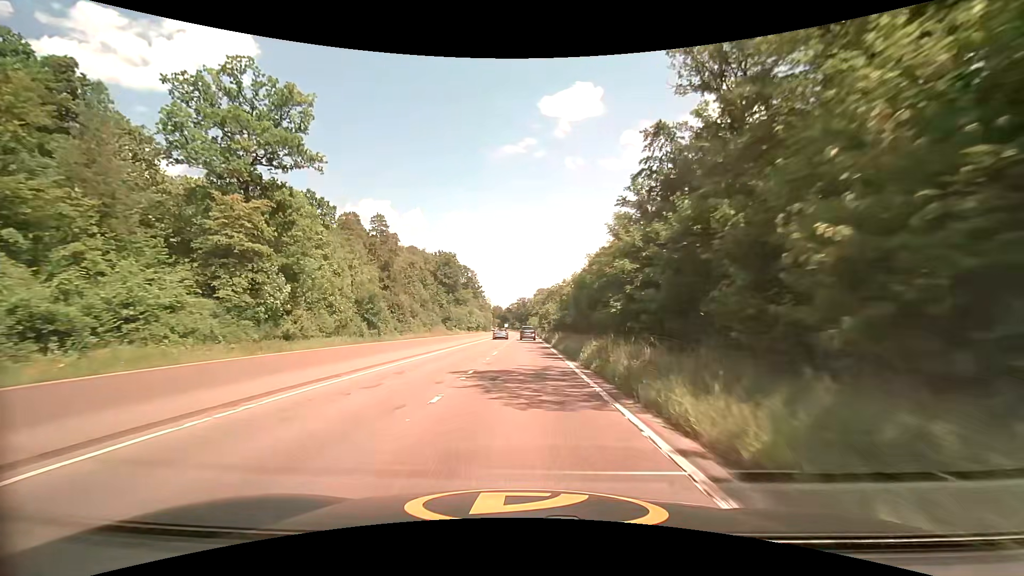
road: trunk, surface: asphalt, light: Day
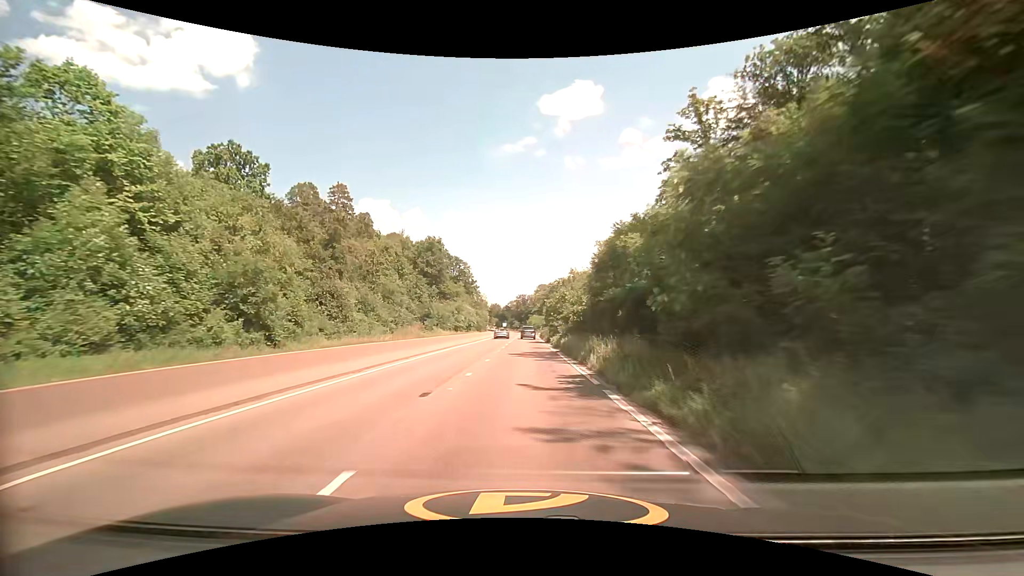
(0.0, +23.6) m; 0°
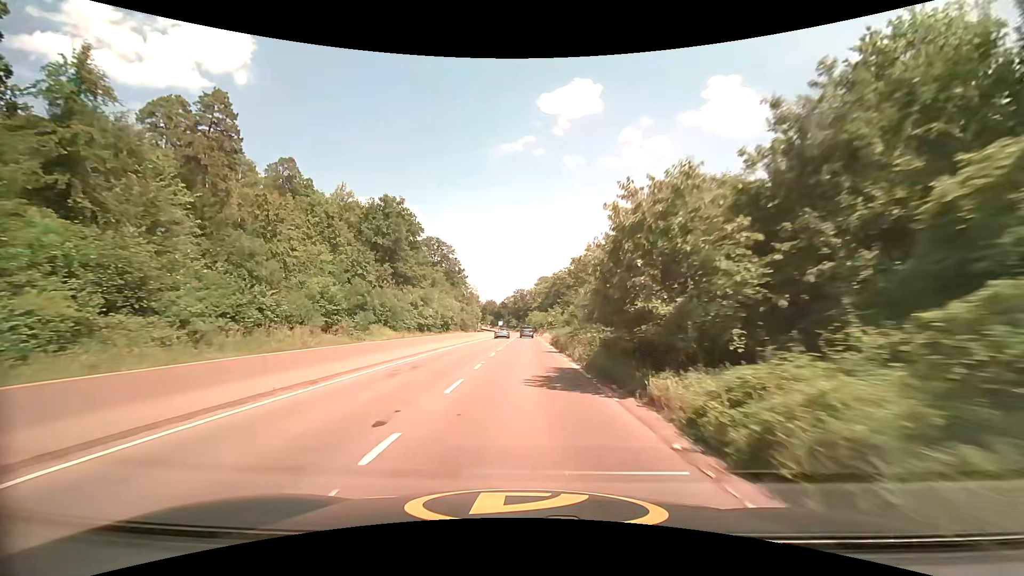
(0.0, +35.4) m; 0°
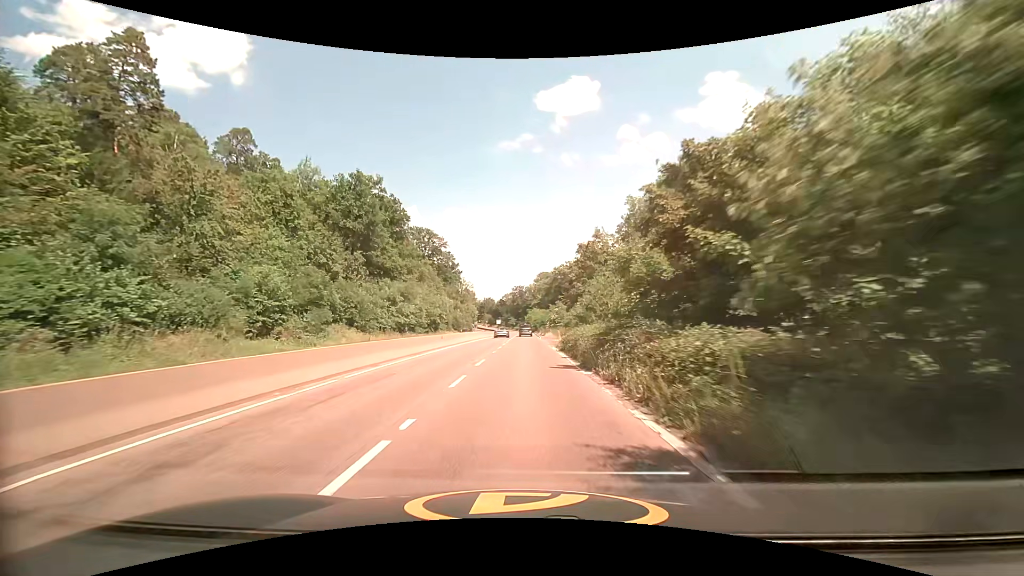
(+0.1, +11.5) m; 0°
(0, +10) (0, +20) (0, +30) (0, +40) (+1, +50) (+1, +60) (0, +70) (0, +80) (0, +90) (+1, +100) m
